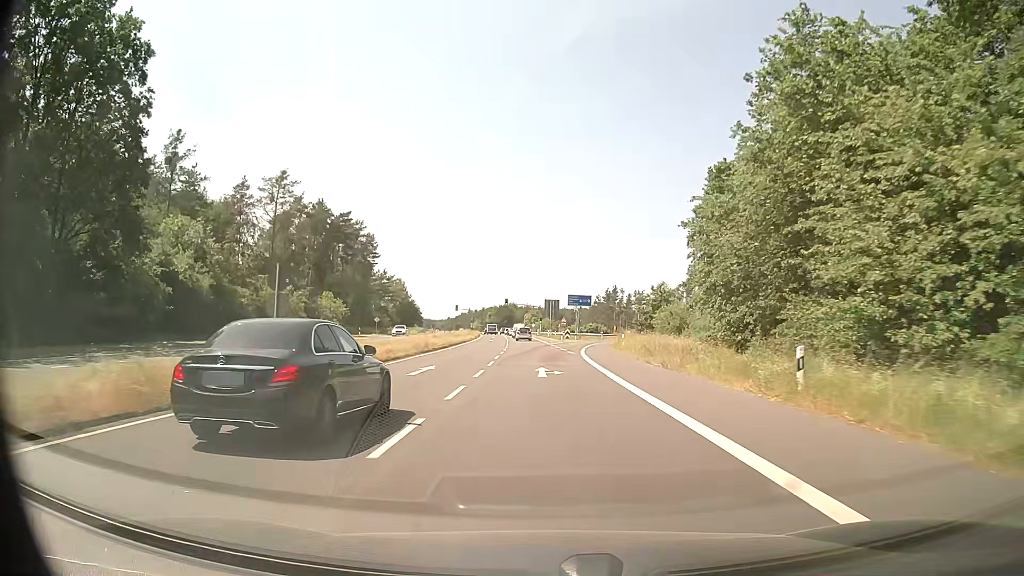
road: secondary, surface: asphalt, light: Day
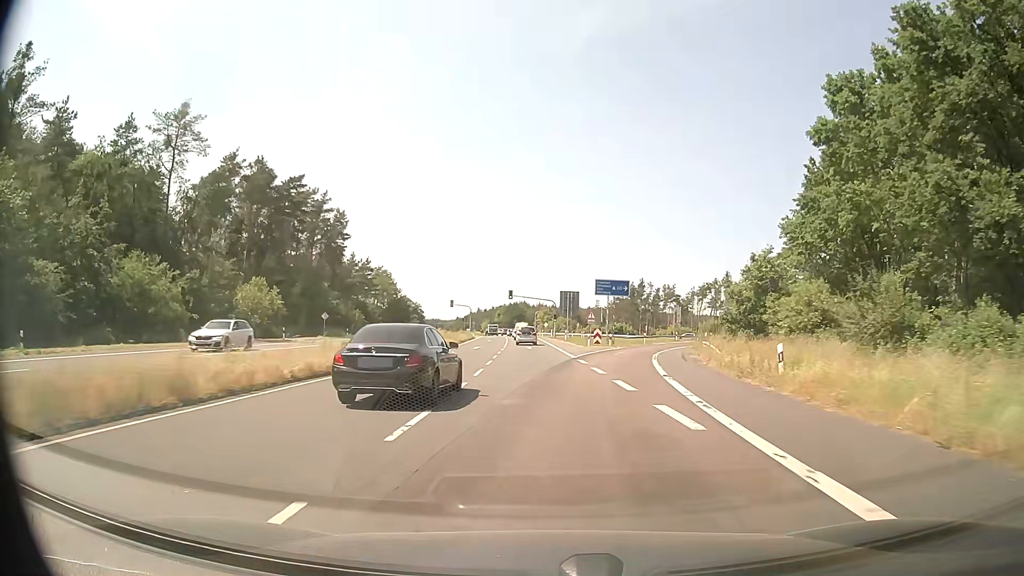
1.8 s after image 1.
(-0.3, +29.0) m; -1°
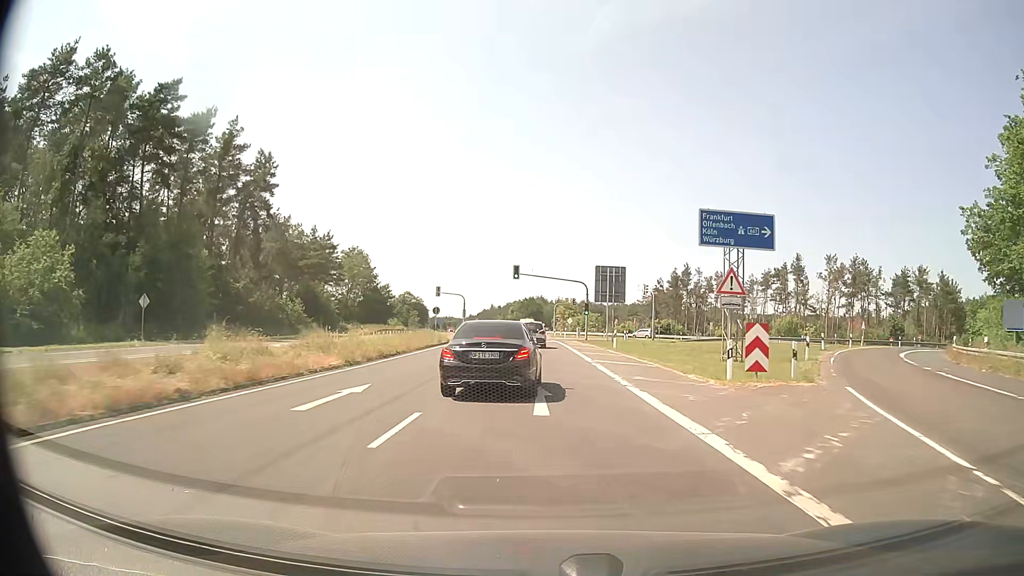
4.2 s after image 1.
(-0.9, +36.6) m; -2°
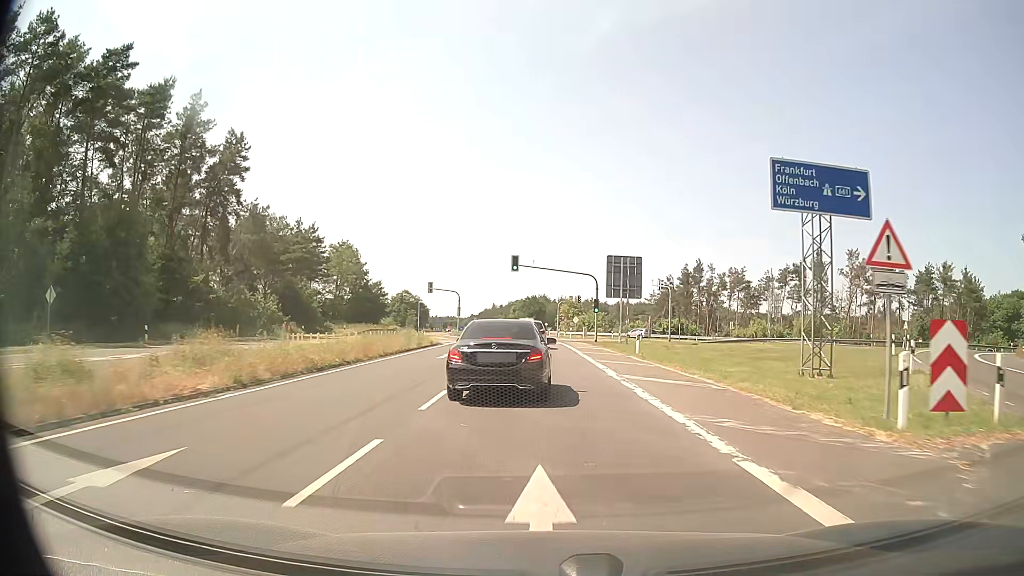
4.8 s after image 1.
(0.0, +8.5) m; 0°
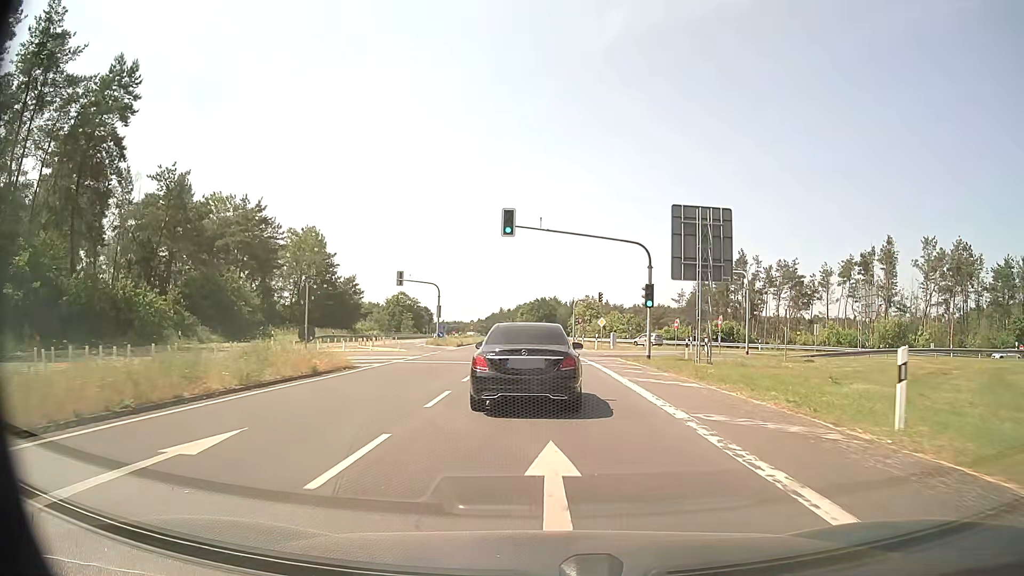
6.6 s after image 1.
(-0.2, +23.1) m; -1°
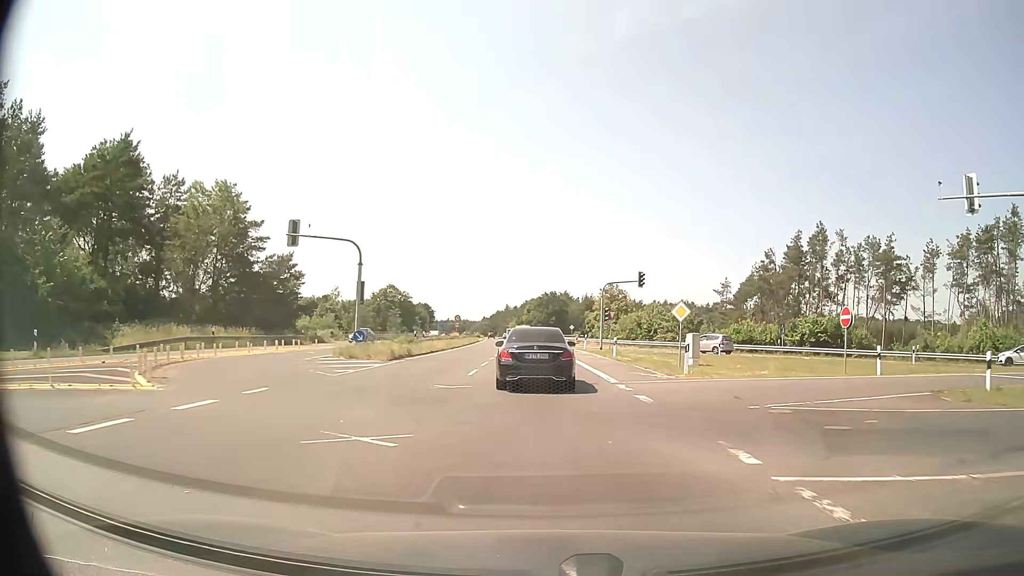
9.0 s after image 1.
(-0.2, +29.1) m; -1°
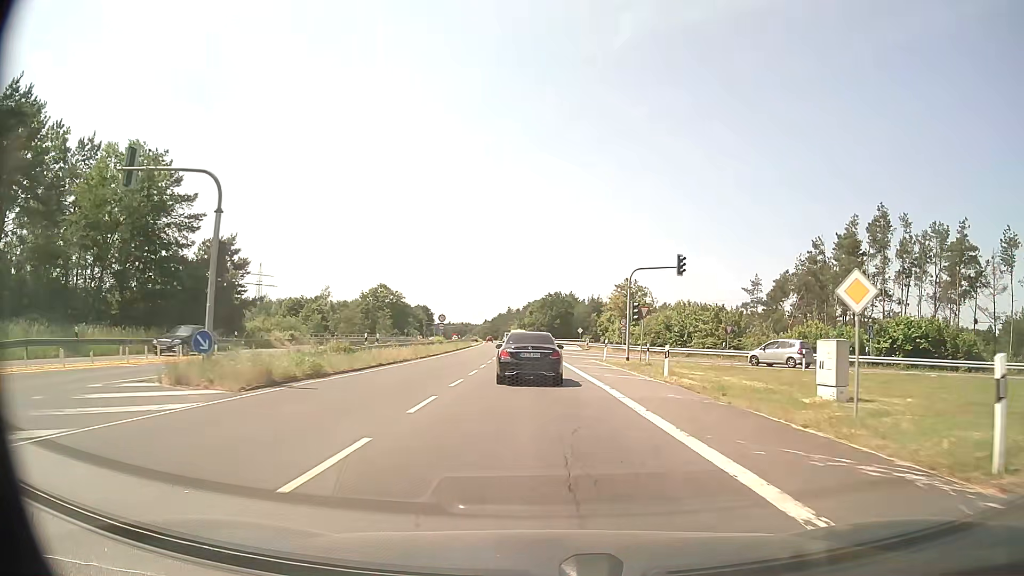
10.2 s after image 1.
(-0.1, +15.3) m; 0°
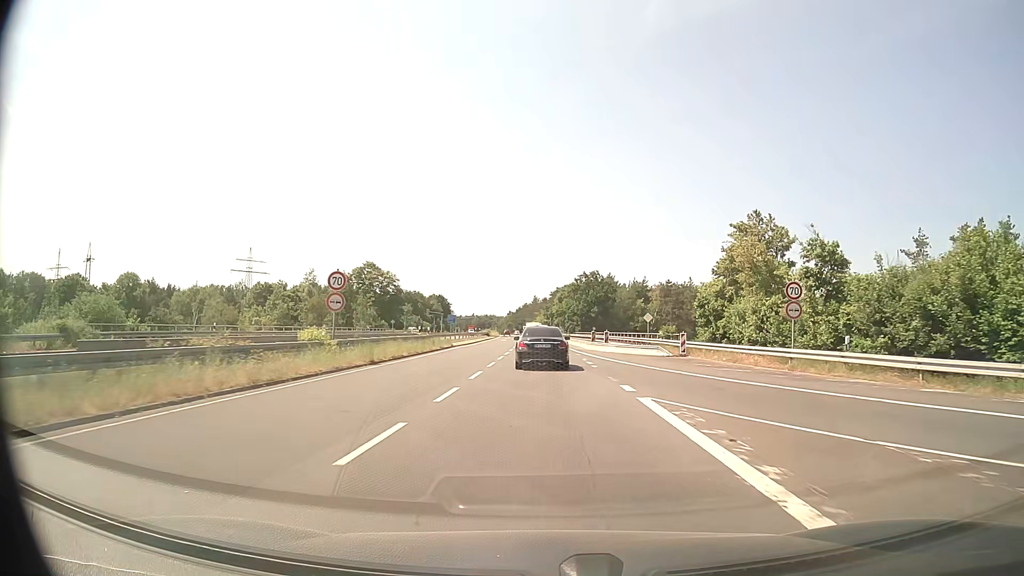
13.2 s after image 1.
(-0.8, +41.4) m; -2°
(0, +10) (0, +20) (0, +30) (0, +40) (0, +50) (-1, +60) (-1, +70) (-1, +80) (-2, +90) (-2, +100) m
